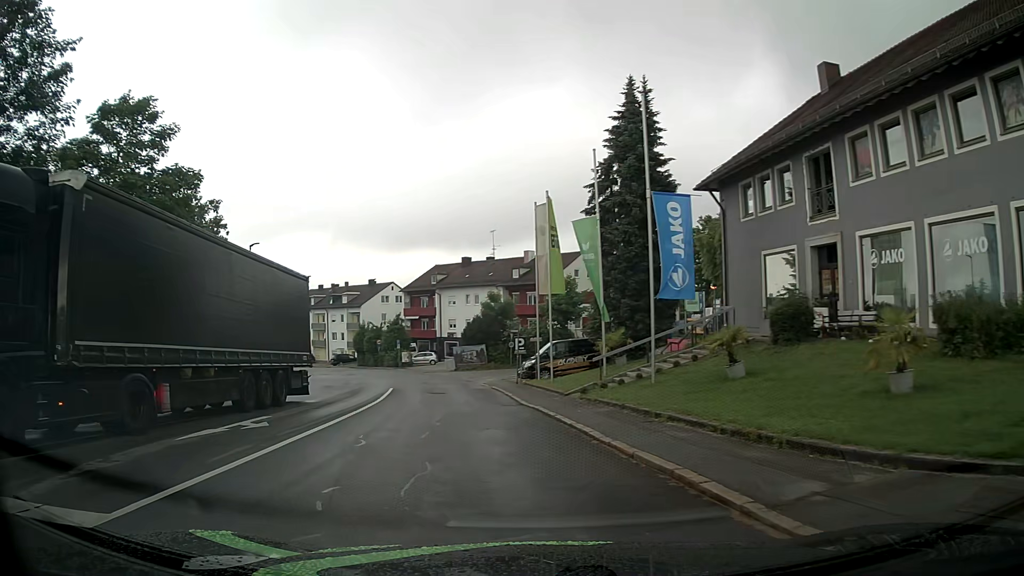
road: residential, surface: asphalt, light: Day
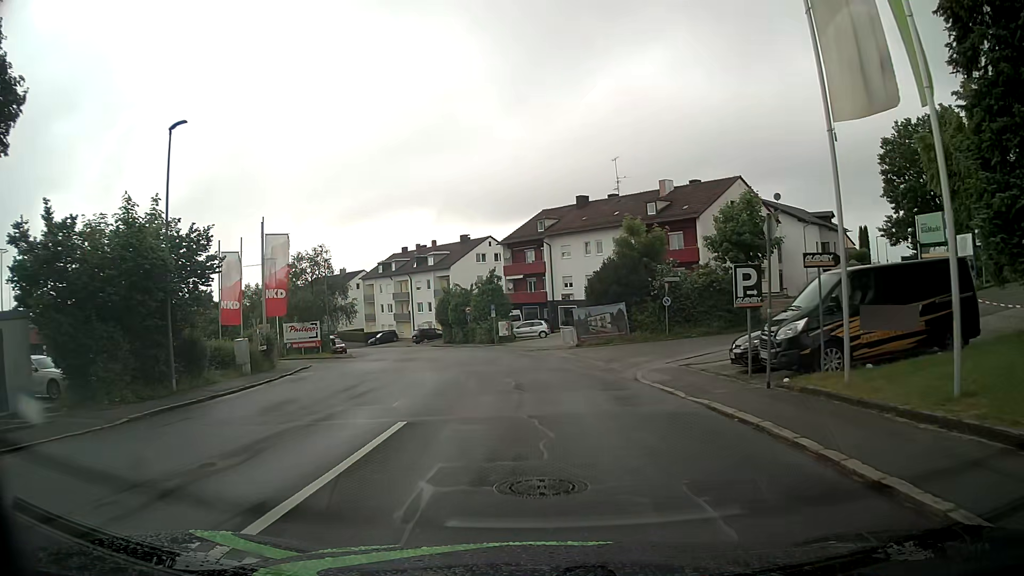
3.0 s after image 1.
(-2.7, +20.6) m; -9°
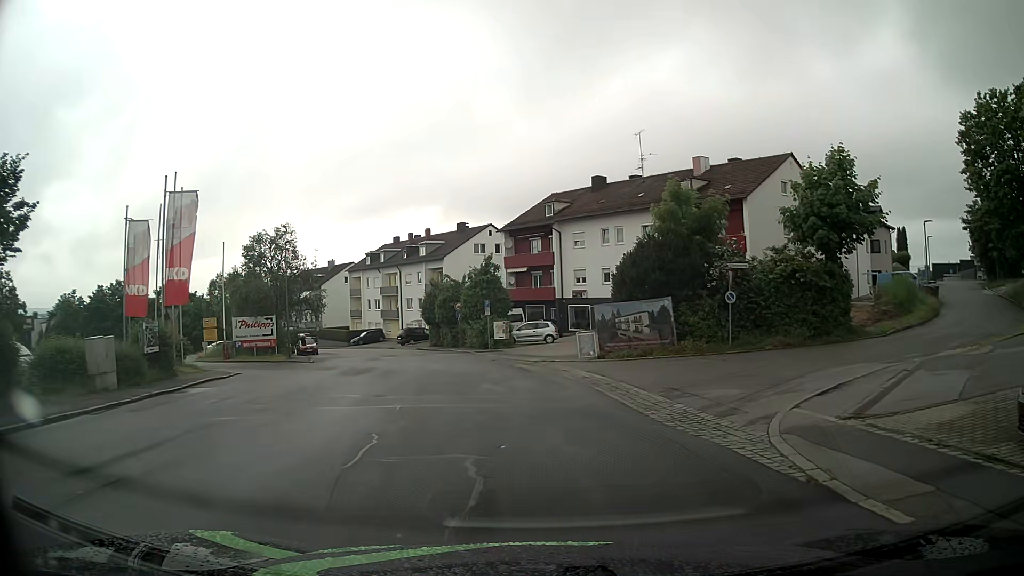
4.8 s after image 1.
(-0.1, +10.2) m; -1°
